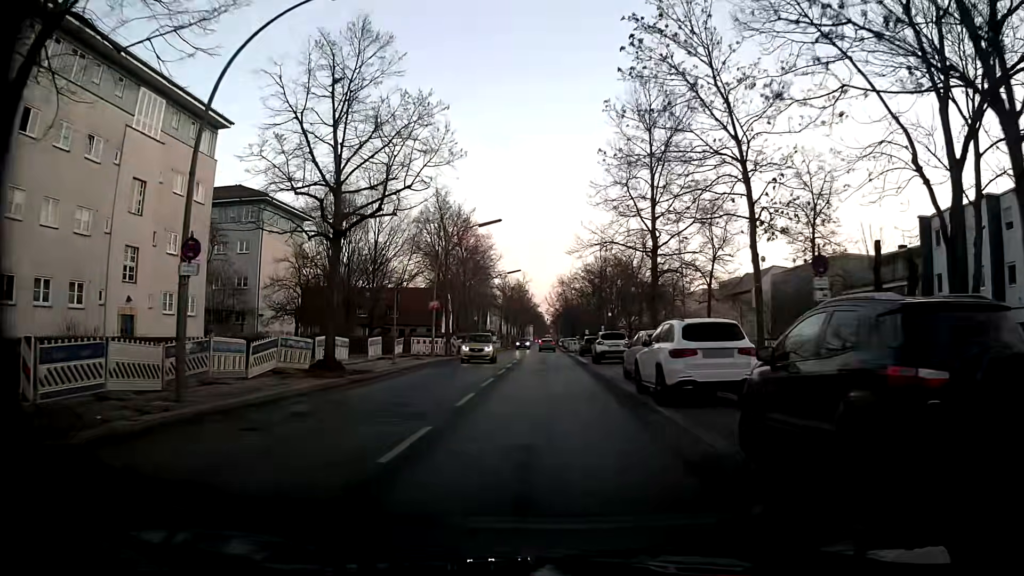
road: residential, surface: asphalt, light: Day
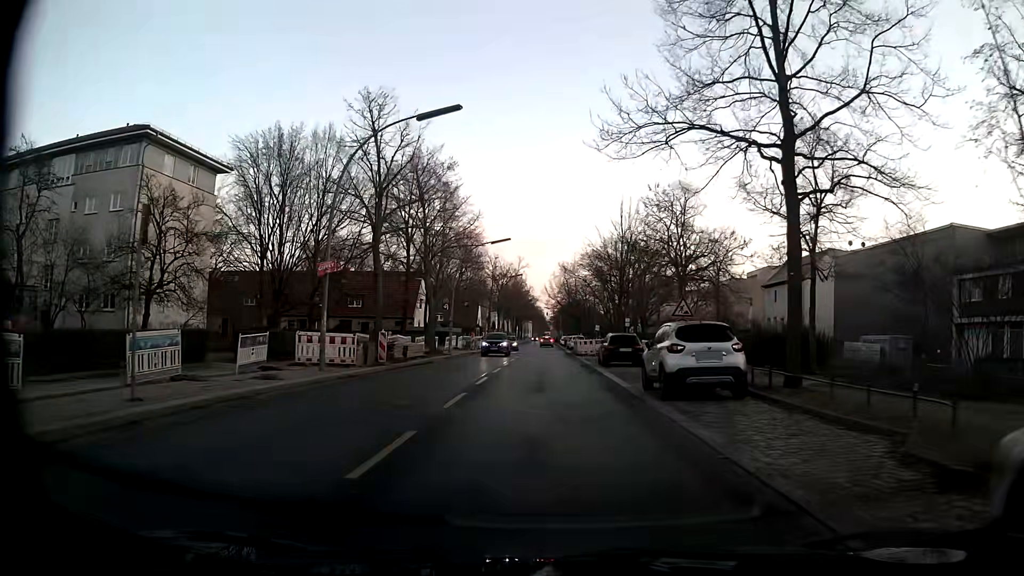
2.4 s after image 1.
(0.0, +19.1) m; 0°
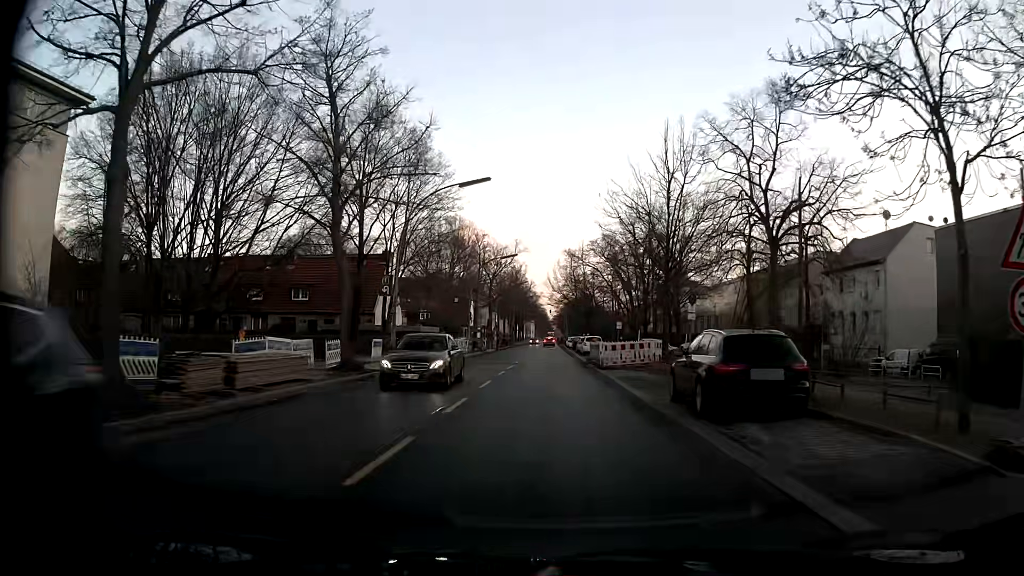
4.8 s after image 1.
(-0.2, +18.2) m; -1°
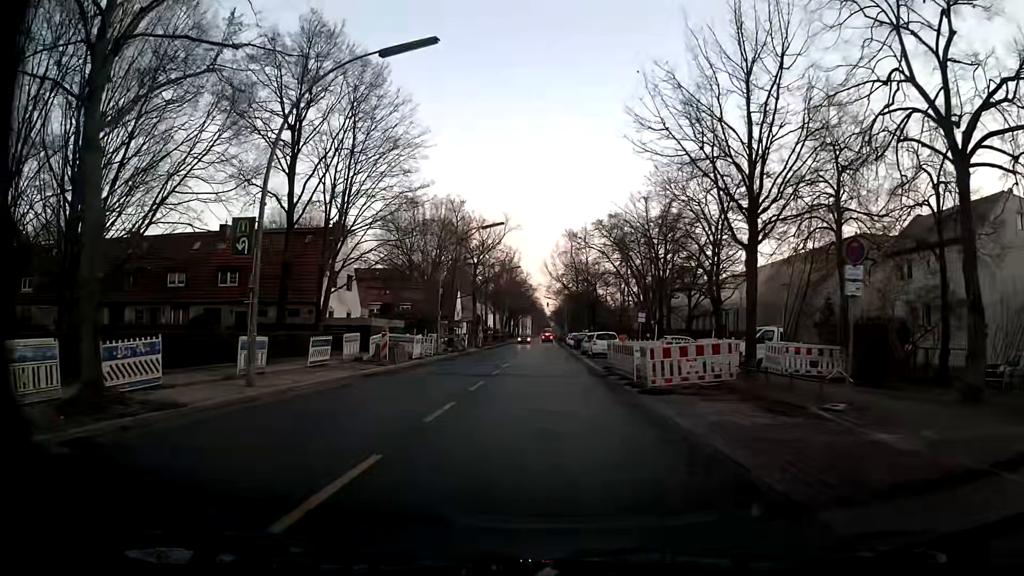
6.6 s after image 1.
(+0.1, +13.6) m; +1°
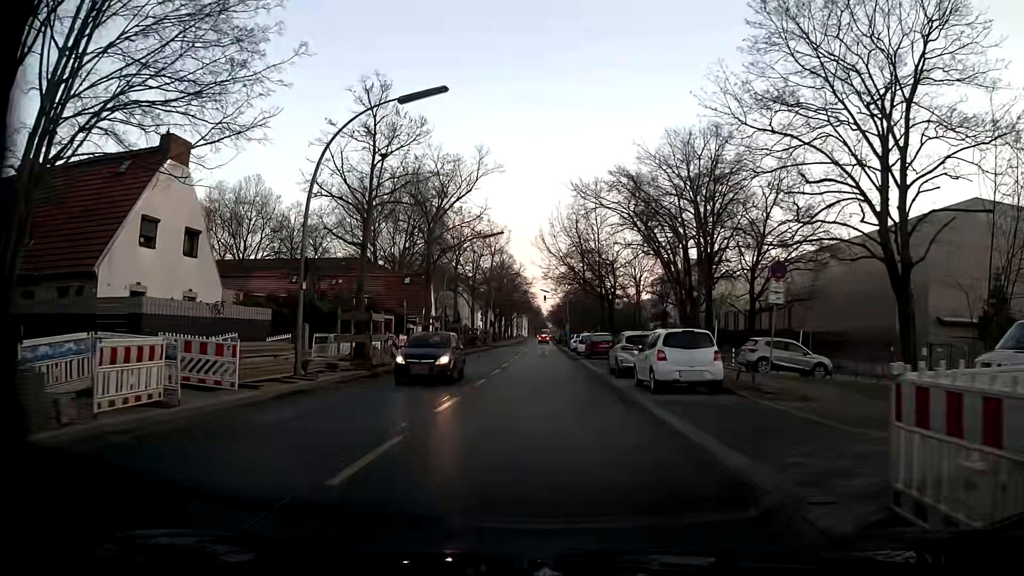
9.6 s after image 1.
(-0.2, +22.6) m; 0°
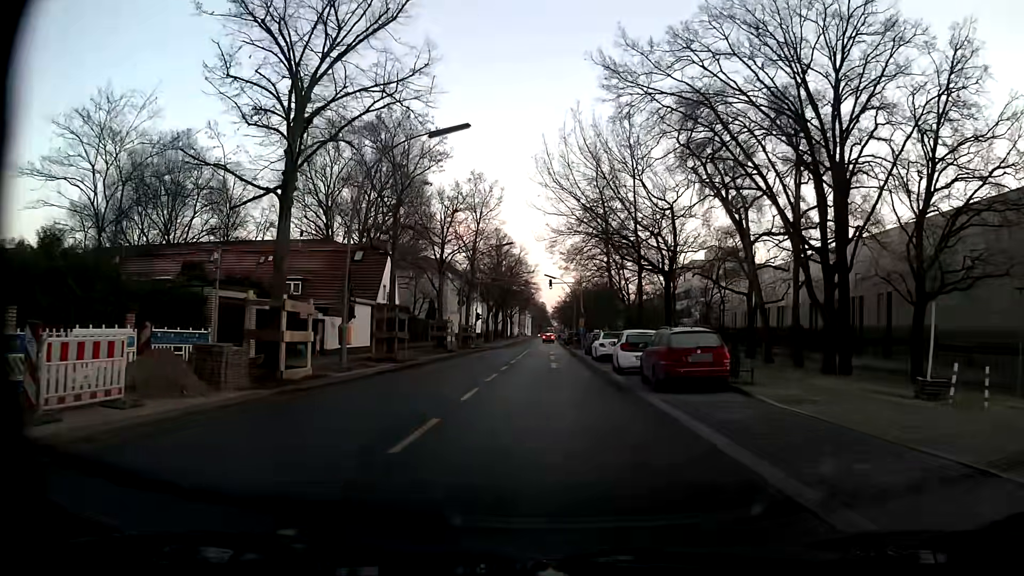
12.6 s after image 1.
(-0.3, +22.4) m; -1°
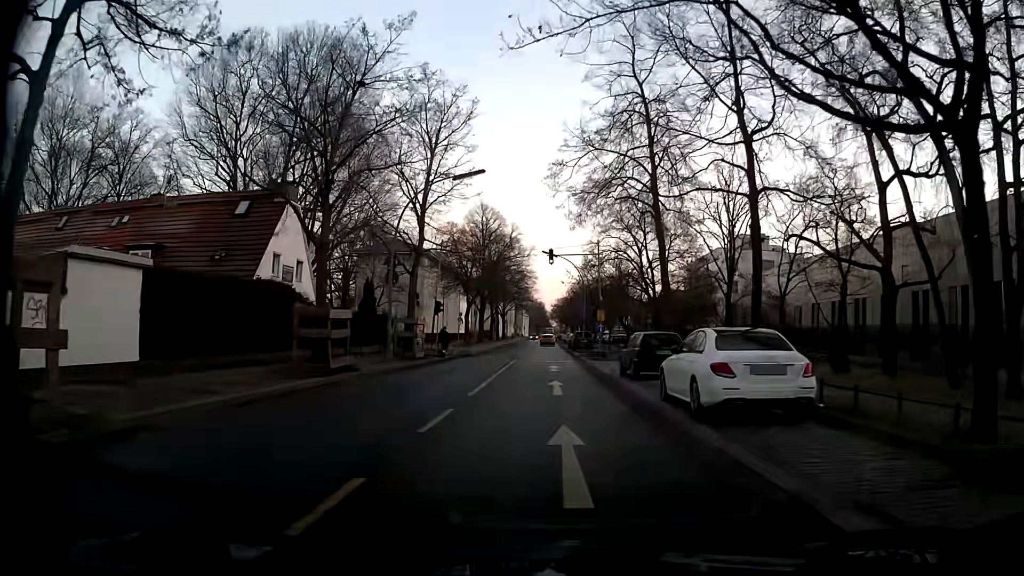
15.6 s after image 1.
(+0.2, +22.3) m; +1°
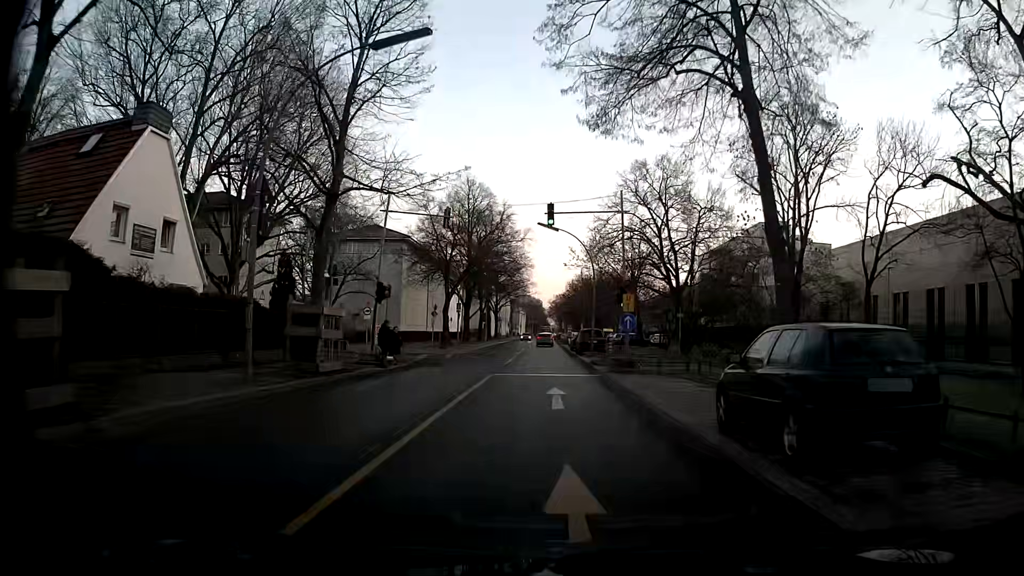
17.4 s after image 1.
(-0.1, +13.4) m; -1°
